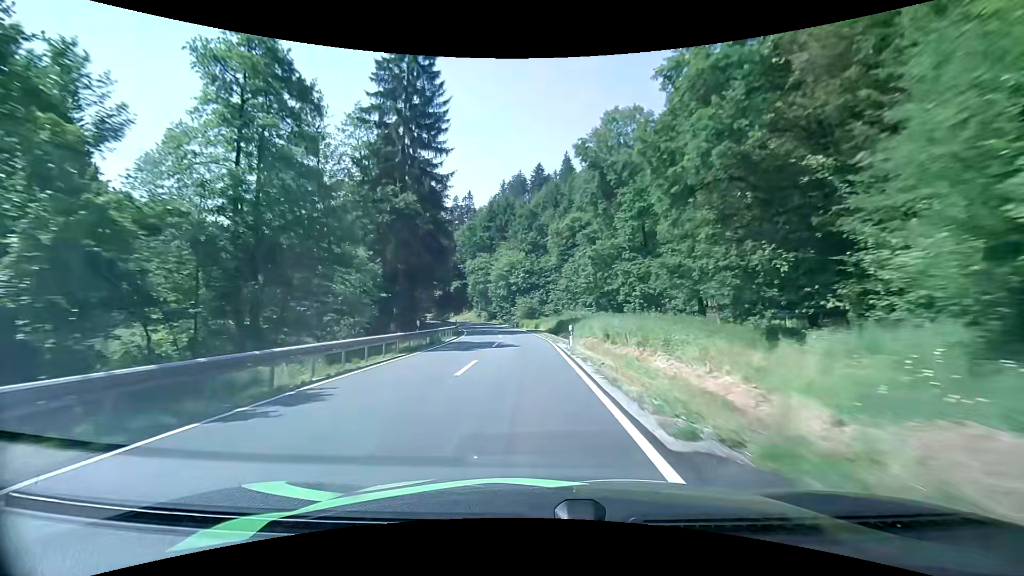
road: secondary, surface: asphalt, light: Day
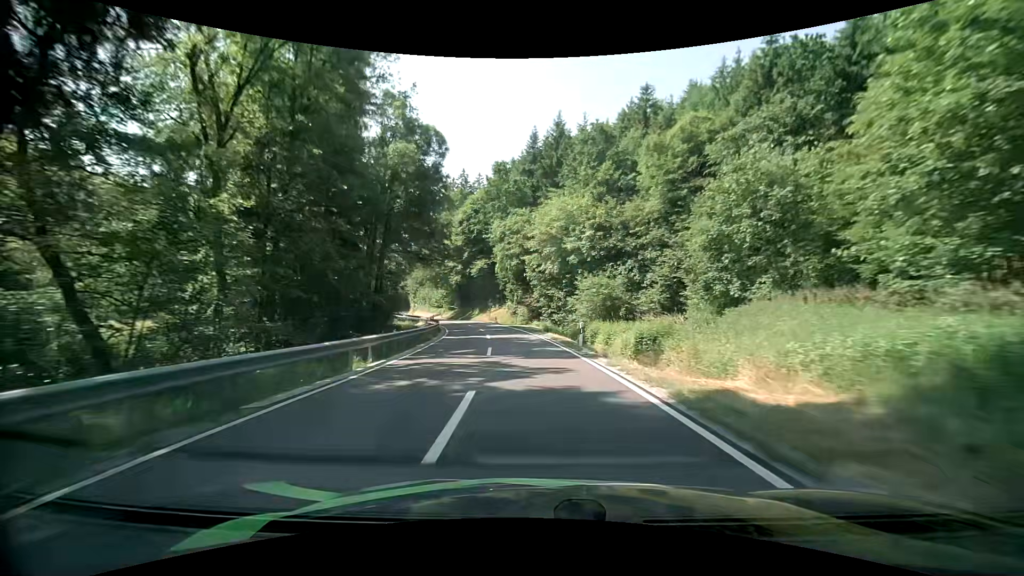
(-2.4, +43.1) m; -6°
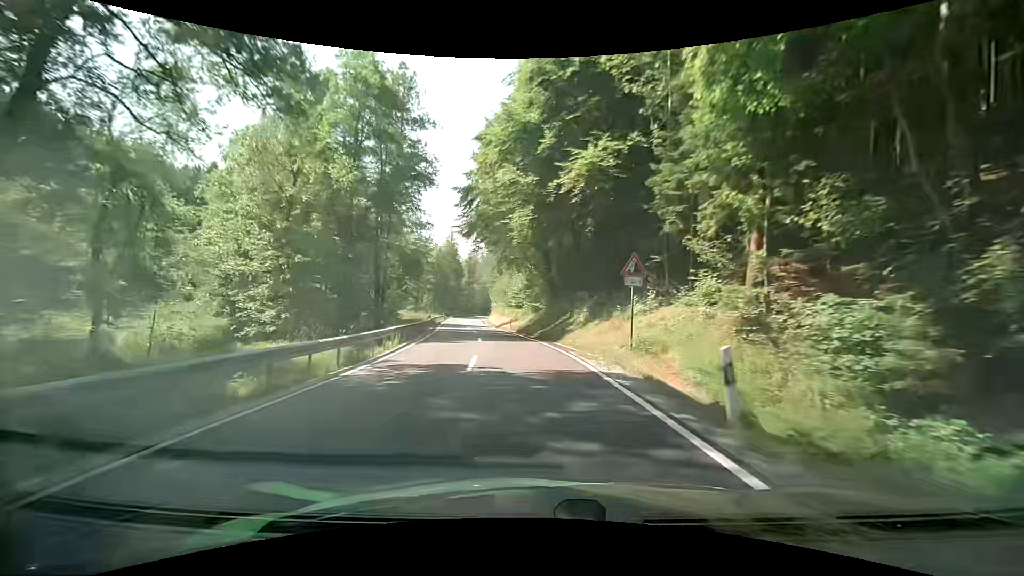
(-5.8, +53.1) m; -13°
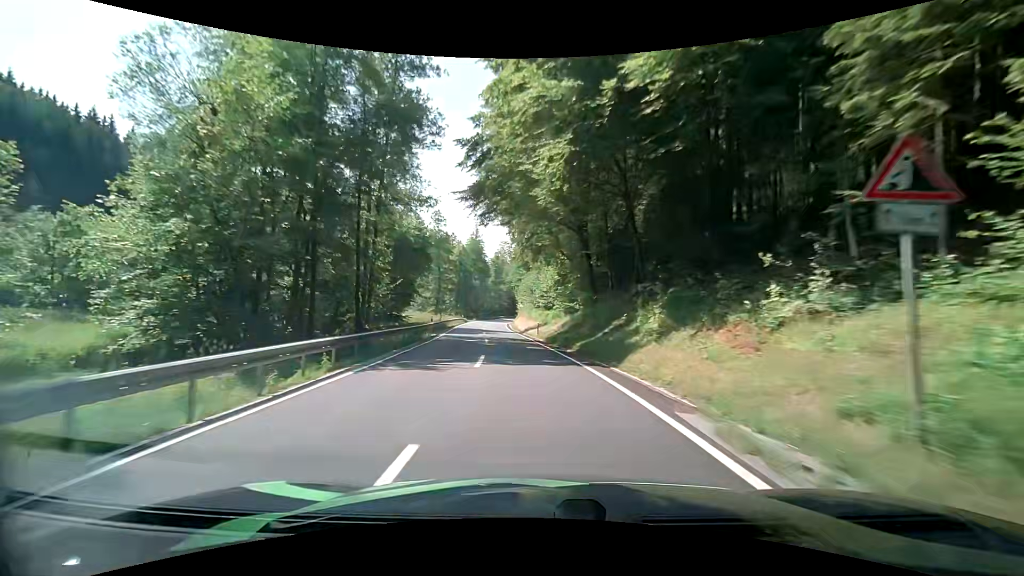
(-0.3, +10.9) m; -3°
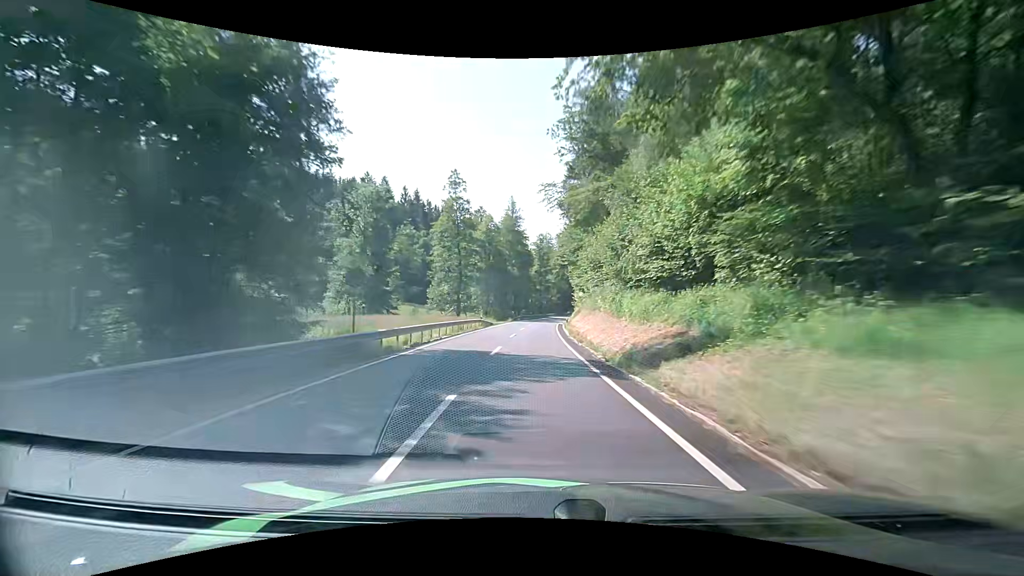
(-2.8, +33.3) m; -7°
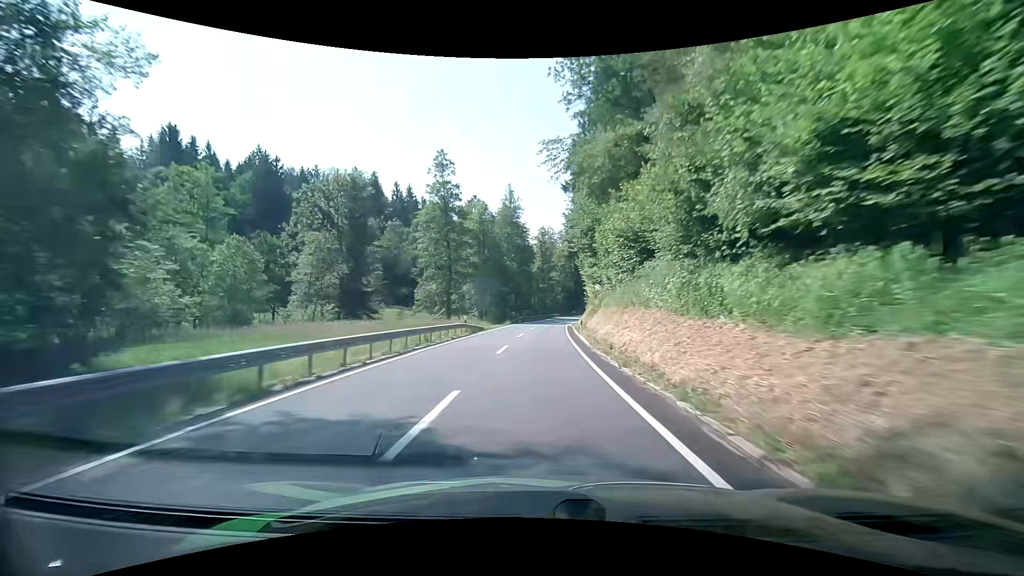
(0.0, +11.4) m; -1°
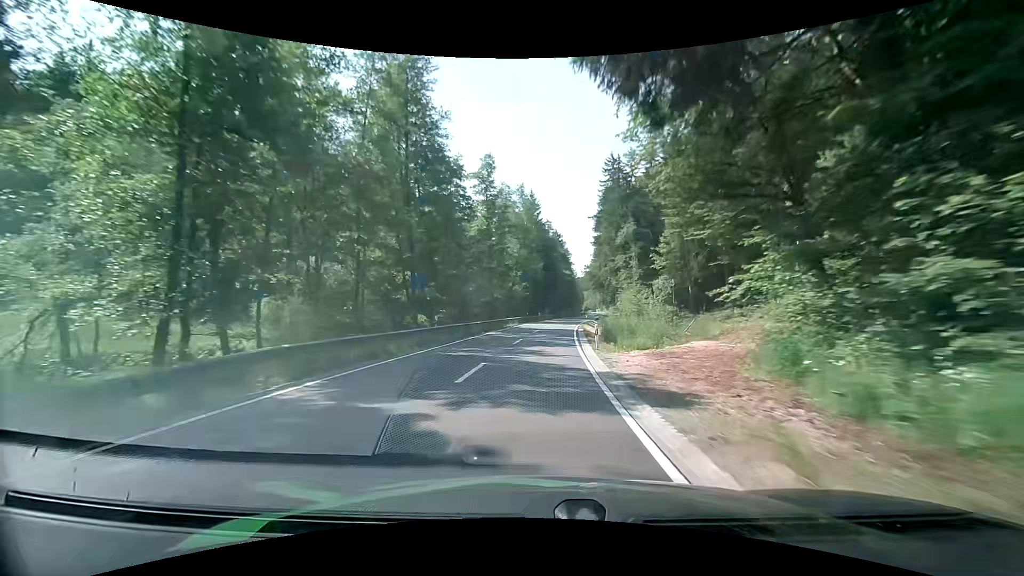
(+2.3, +57.8) m; +5°
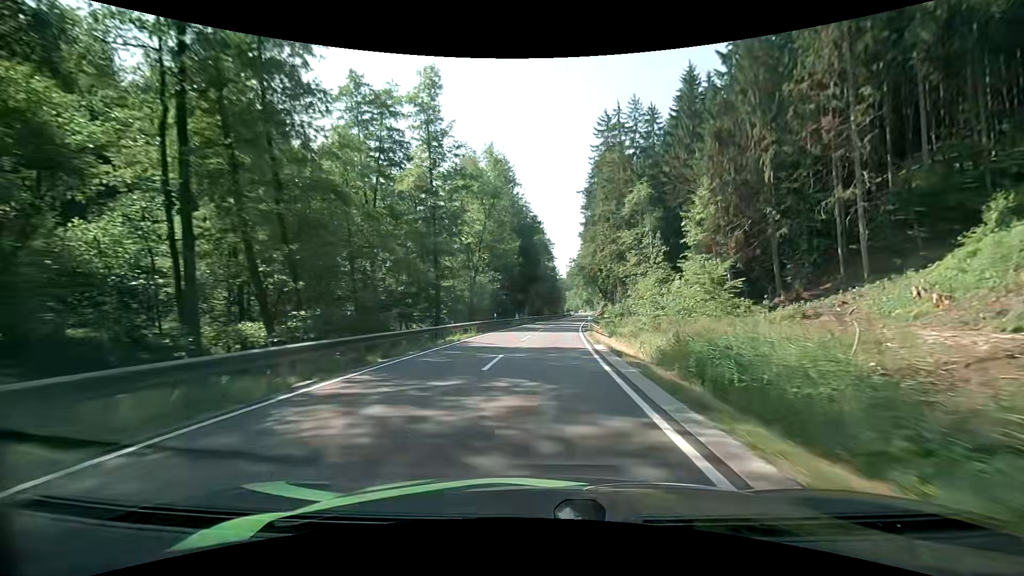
(+0.5, +24.0) m; +2°
(0, +10) (+1, +20) (+1, +30) (+2, +40) (+3, +50) (+5, +60) (+6, +70) (+7, +80) (+9, +90) (+10, +99) m
